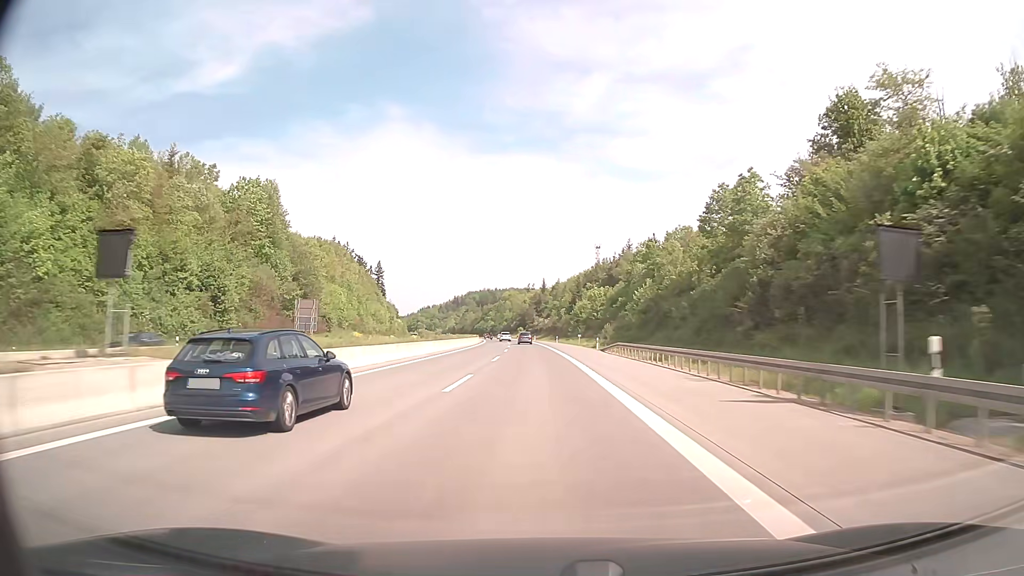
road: motorway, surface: concrete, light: Day
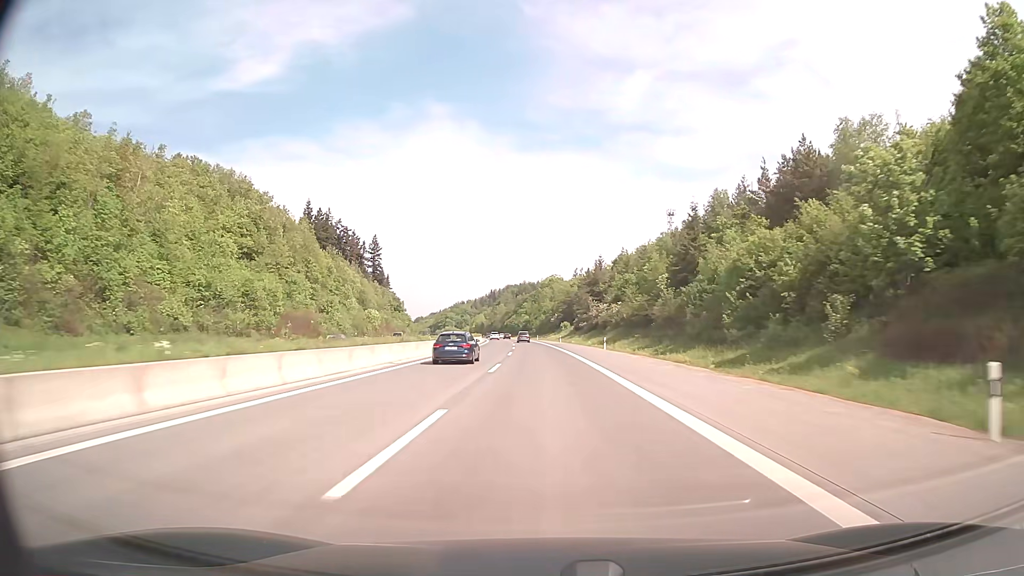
(-3.4, +99.3) m; -4°
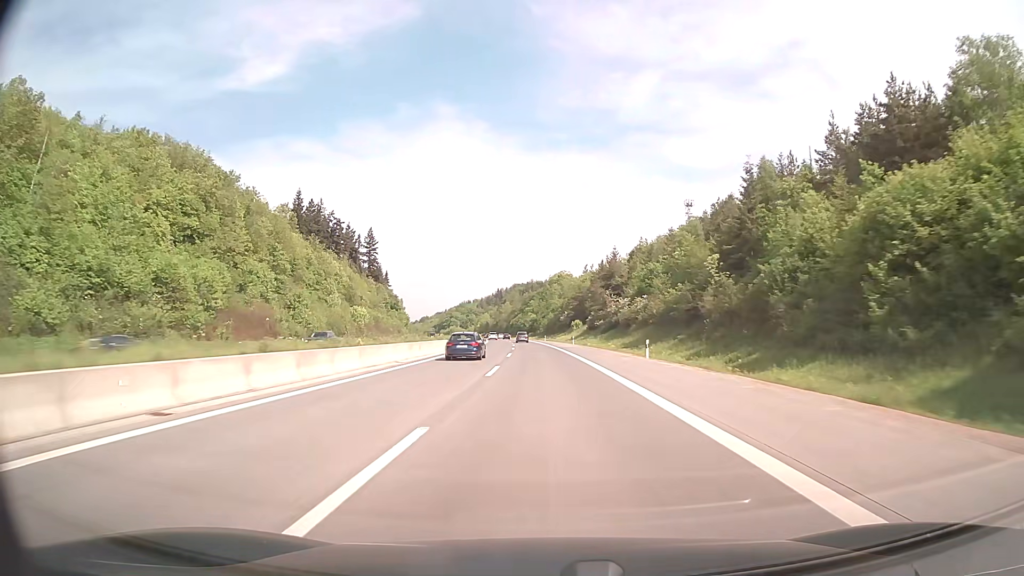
(-0.1, +19.9) m; -1°
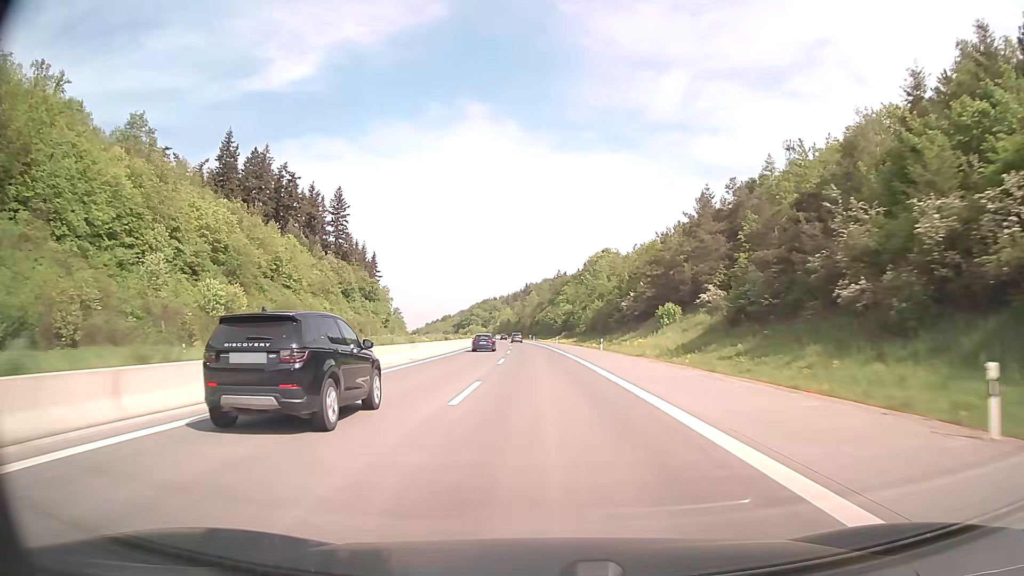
(-1.9, +79.5) m; -3°
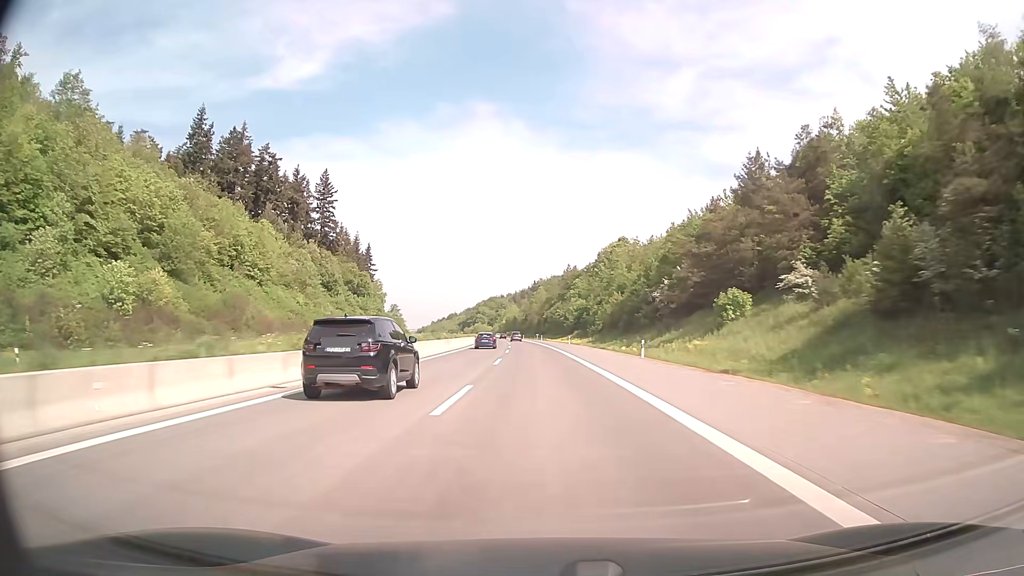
(-0.1, +19.9) m; -1°
(0, +10) (0, +20) (0, +30) (-1, +40) (-1, +50) (-1, +60) (-2, +70) (-2, +80) (-3, +90) (-3, +100) m
